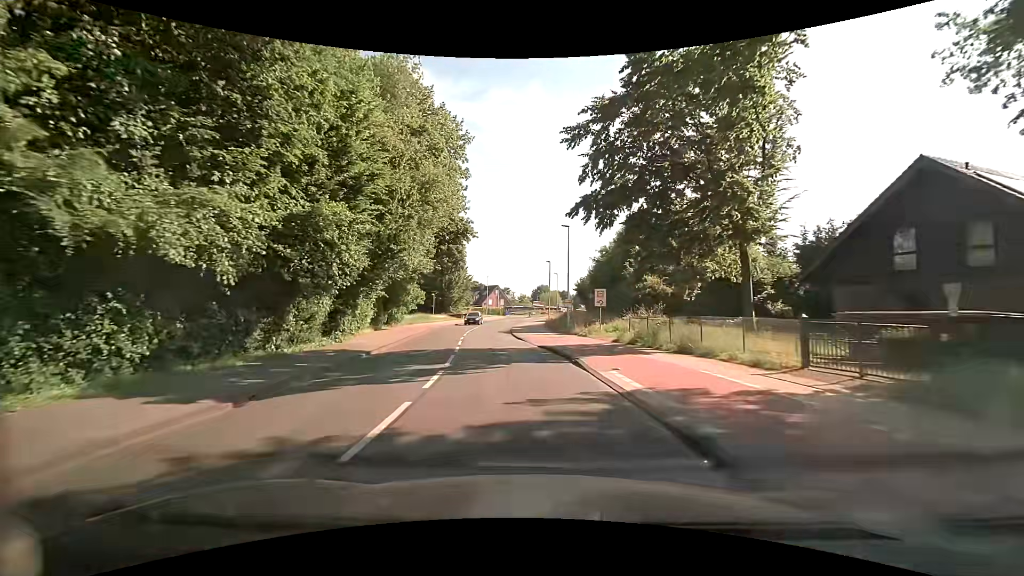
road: tertiary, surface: asphalt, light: Day
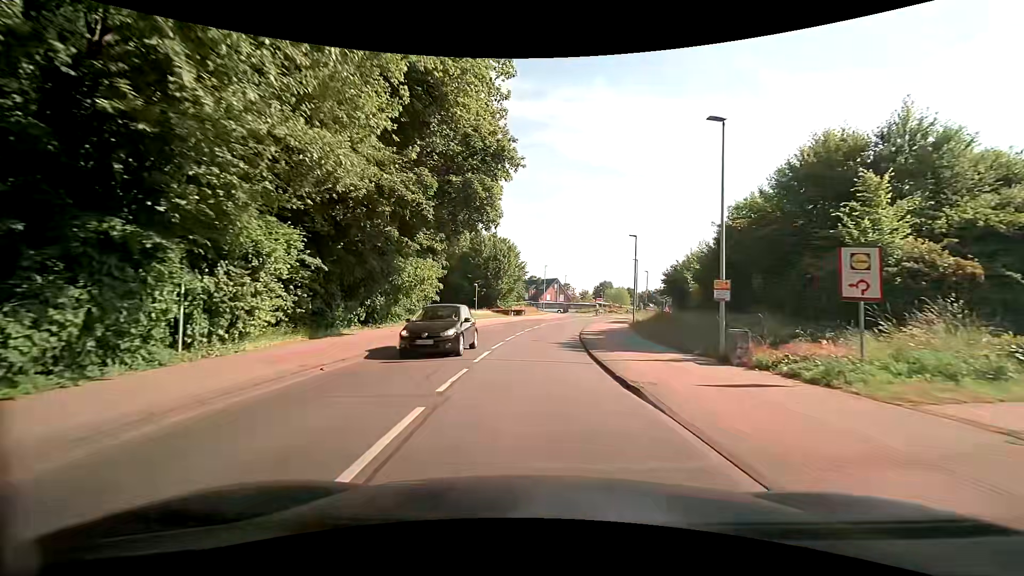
(-1.7, +19.4) m; -8°
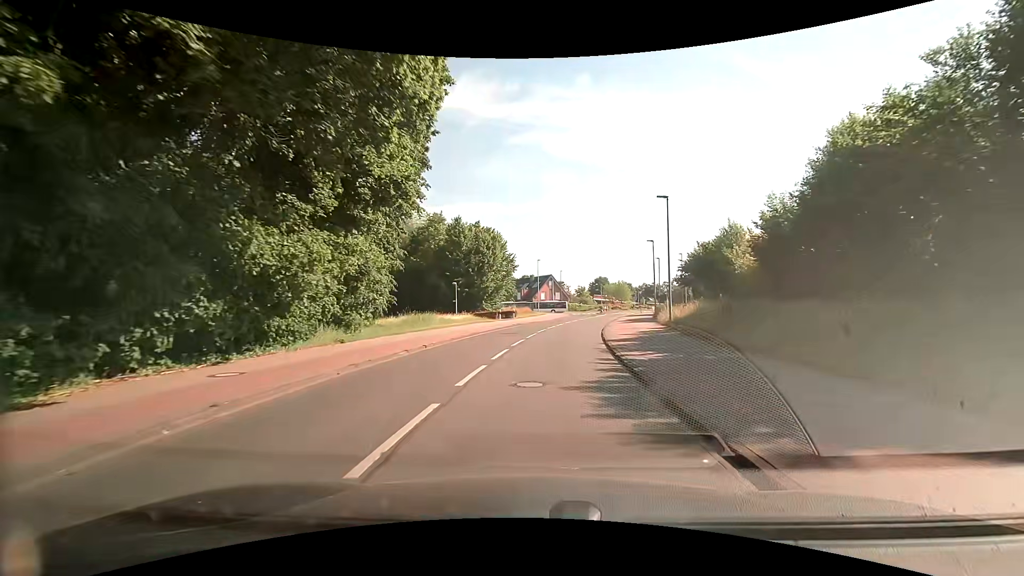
(+0.1, +13.1) m; 0°
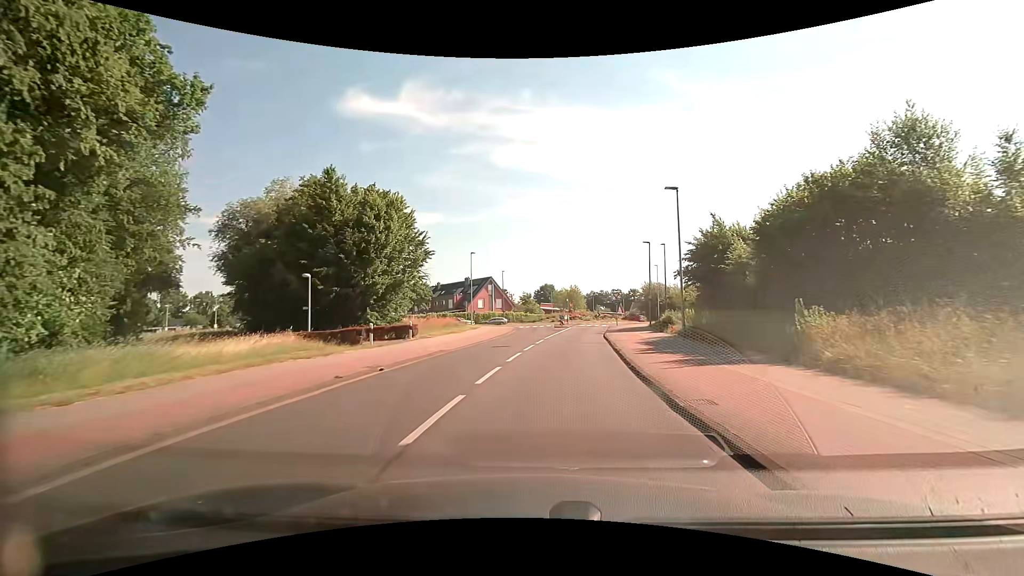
(+1.6, +25.7) m; +6°
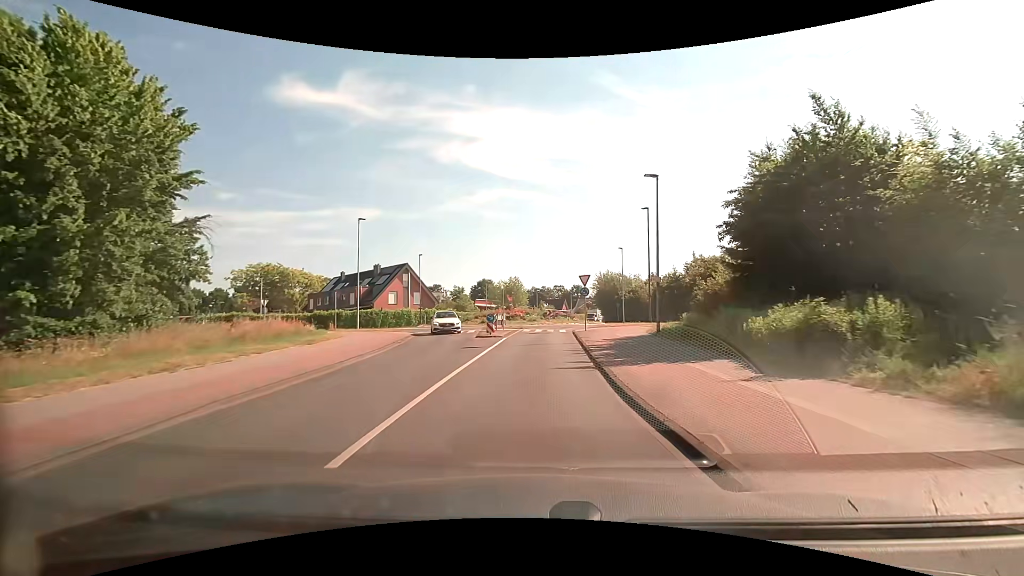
(+1.8, +22.8) m; +8°
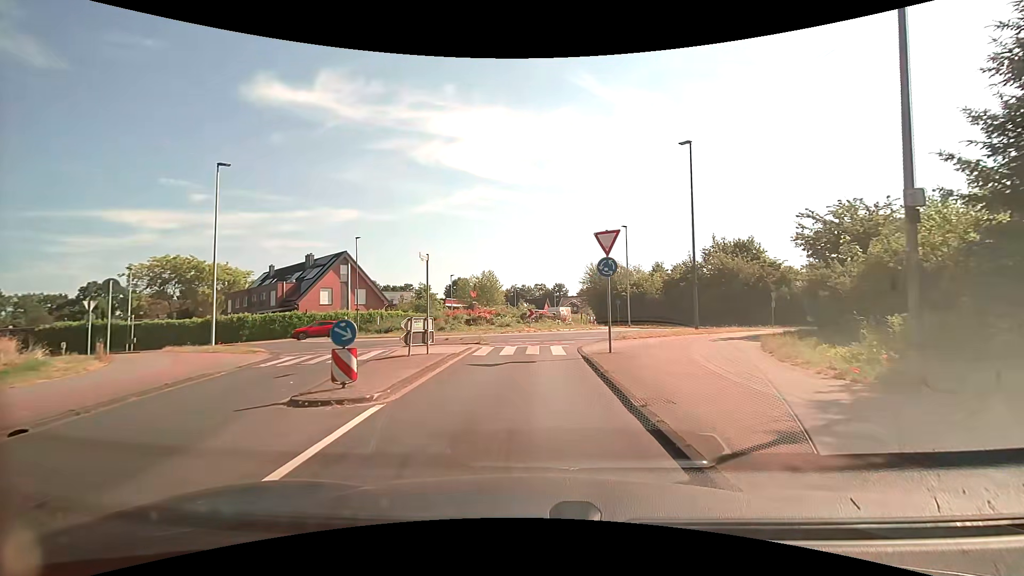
(+0.3, +17.2) m; +1°
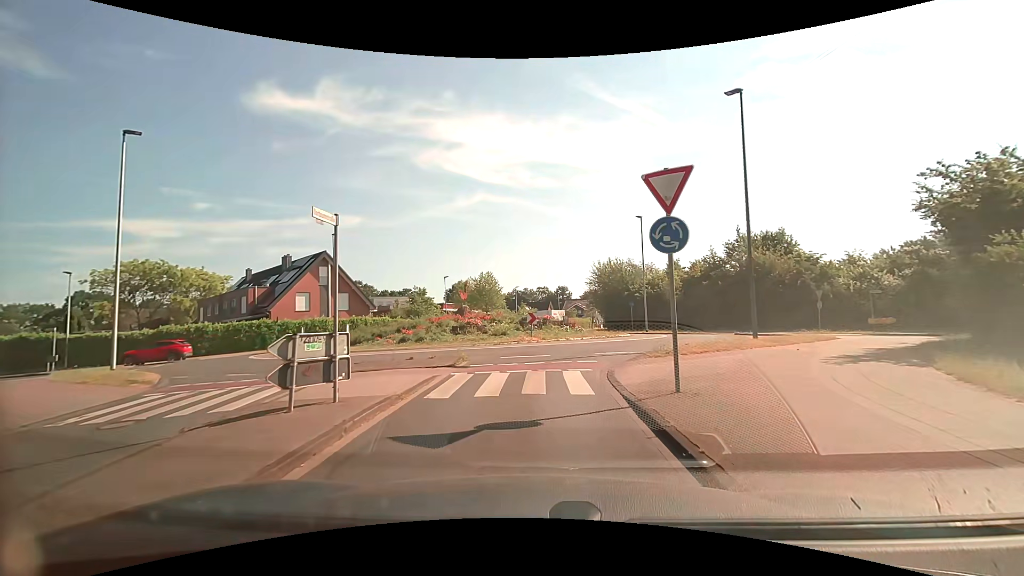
(+0.1, +6.6) m; +1°
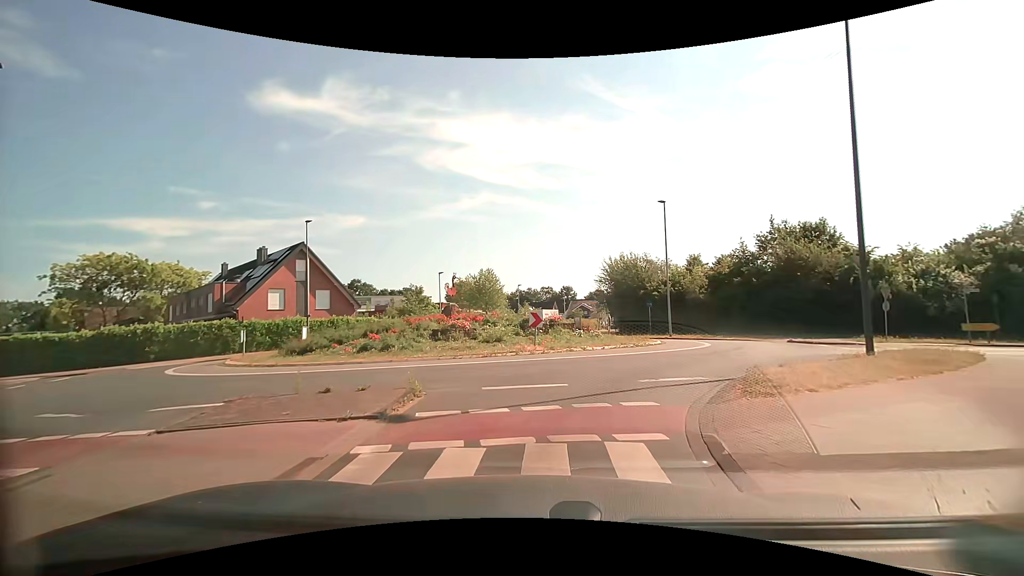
(-0.1, +6.3) m; -1°
(+1, +10) (+6, +18) (+14, +24) (+24, +25) (+34, +25) (+44, +23) (+54, +20) (+63, +17) (+72, +14) (+81, +9) m
